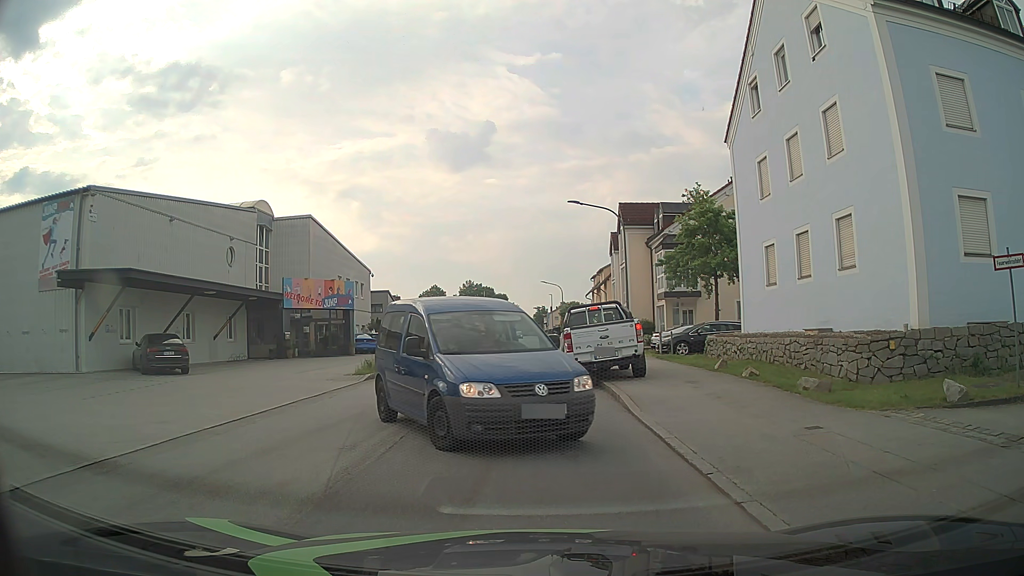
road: unclassified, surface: asphalt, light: Day
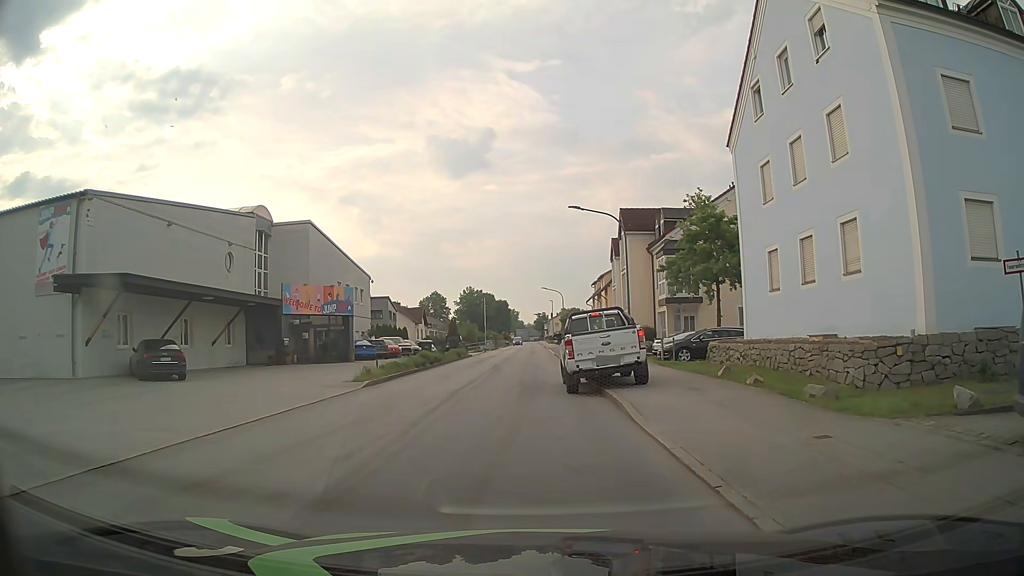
(0.0, +0.4) m; -1°
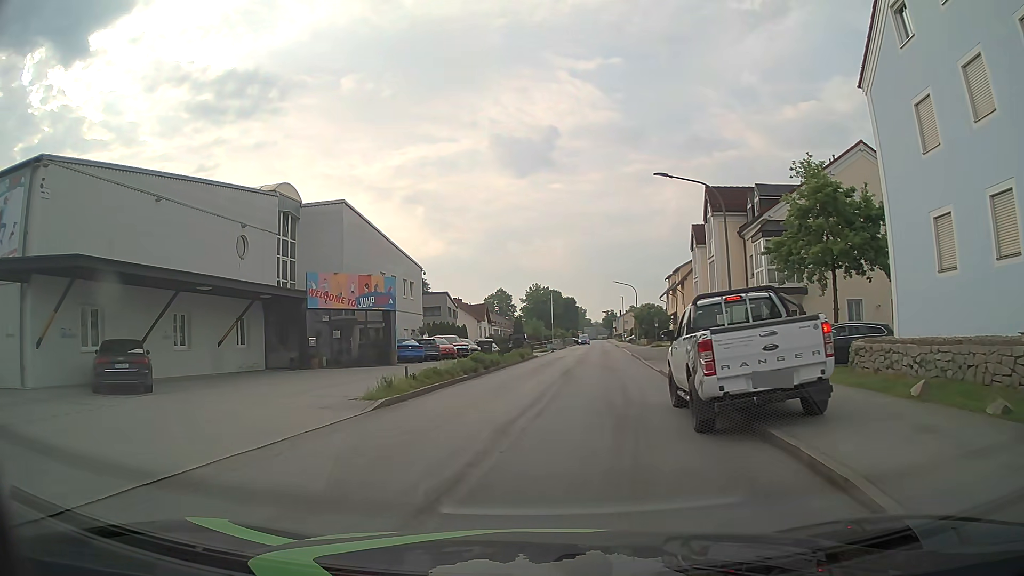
(-0.1, +7.2) m; -3°
